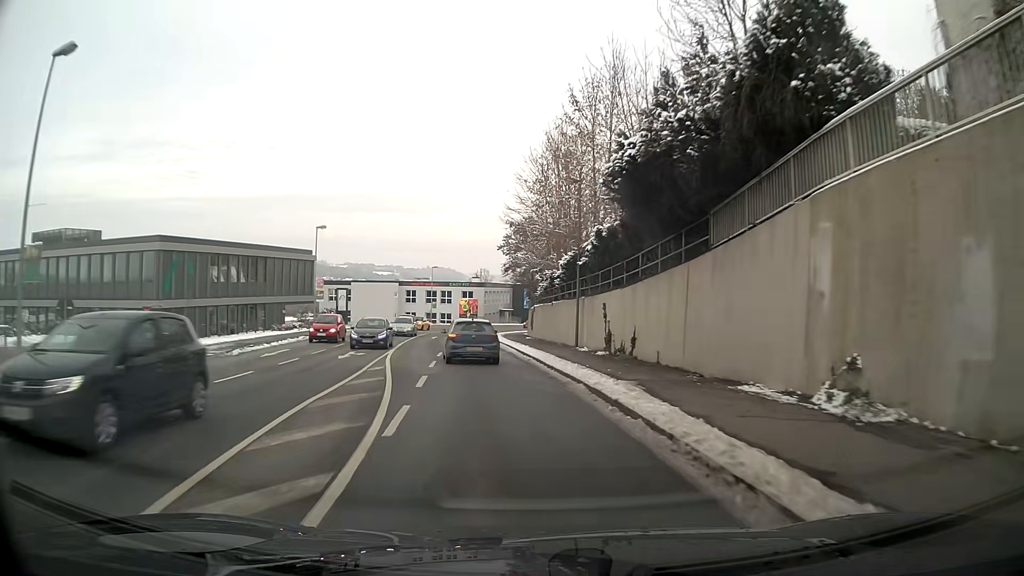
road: tertiary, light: Day
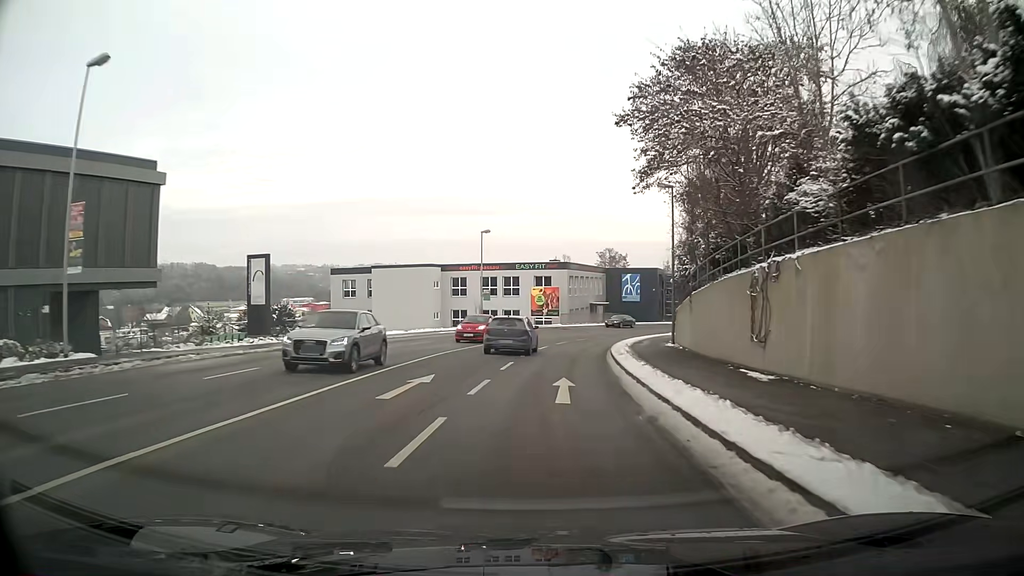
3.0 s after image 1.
(-2.7, +37.9) m; -4°
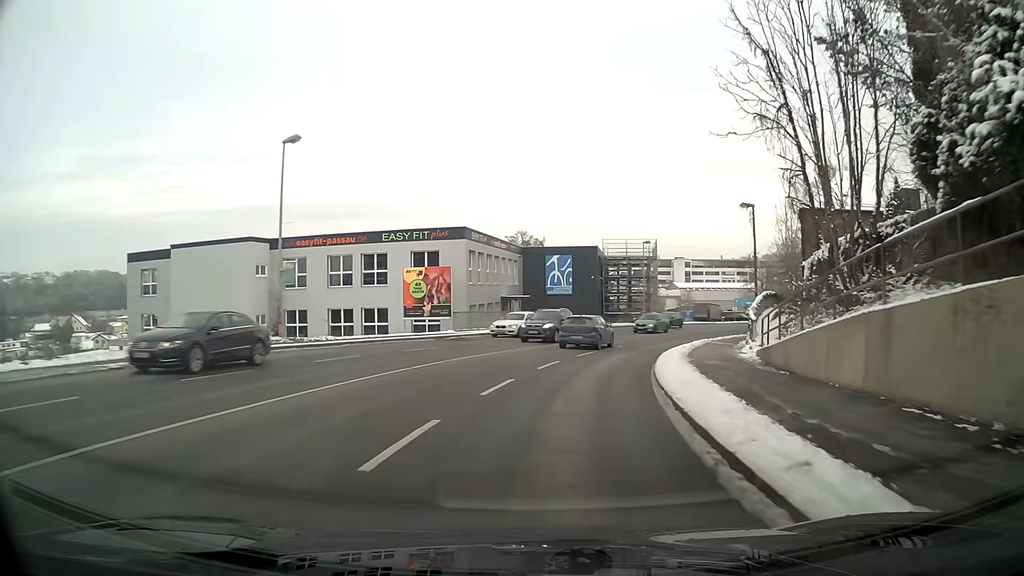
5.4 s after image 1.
(+1.6, +29.9) m; +8°
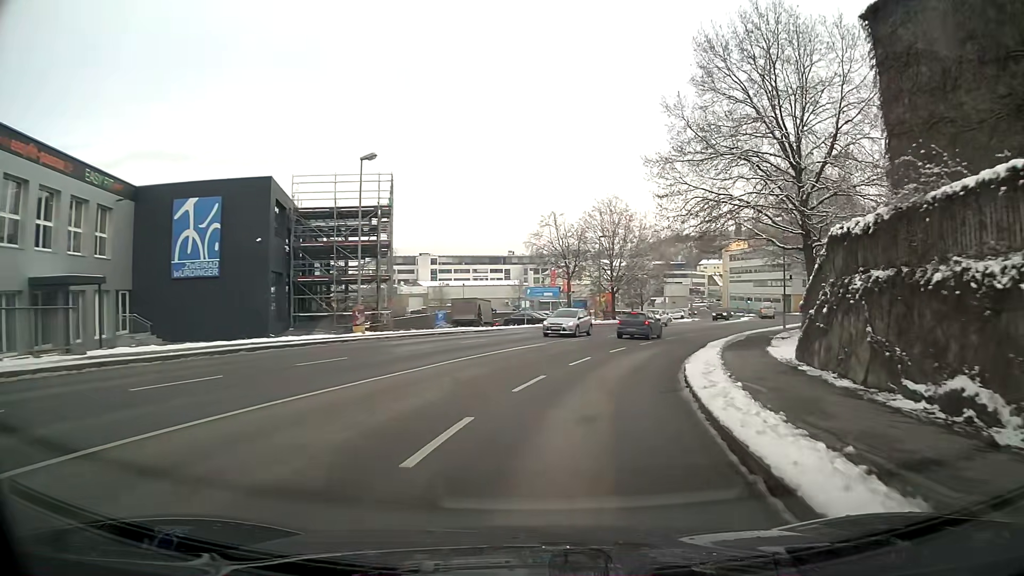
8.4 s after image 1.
(+6.5, +34.7) m; +22°
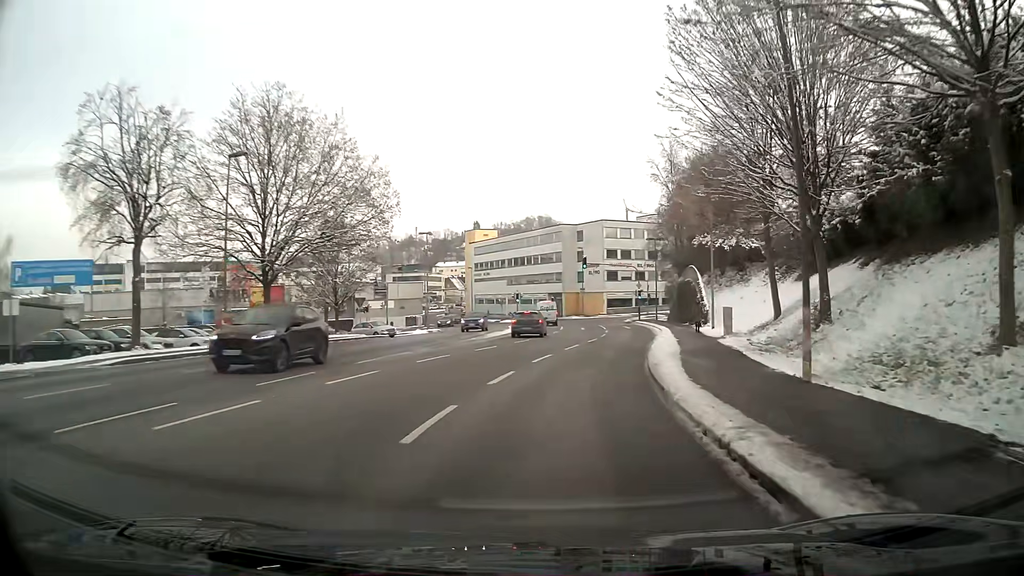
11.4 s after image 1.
(+7.0, +33.8) m; +22°
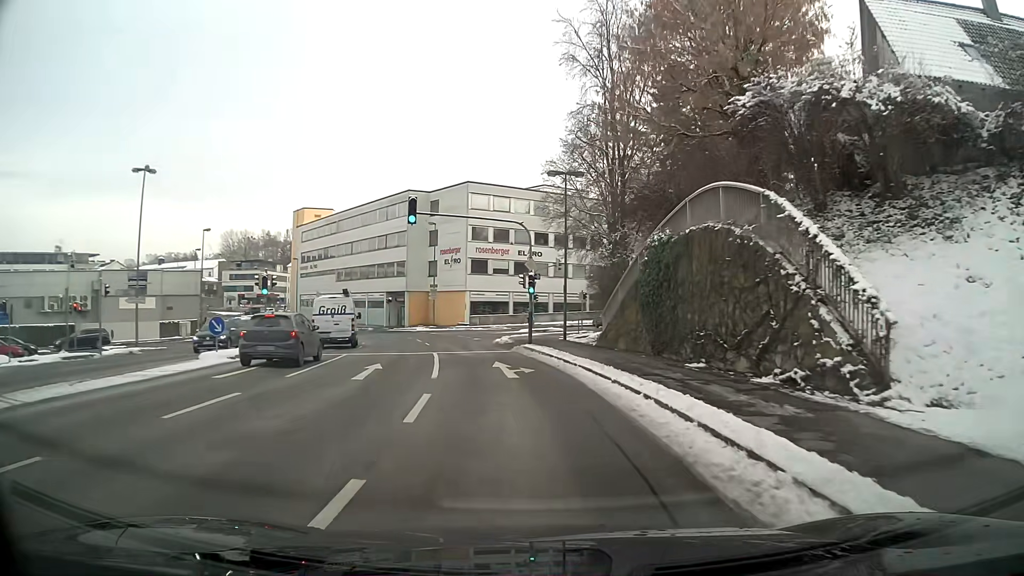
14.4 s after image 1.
(+3.8, +33.8) m; +9°
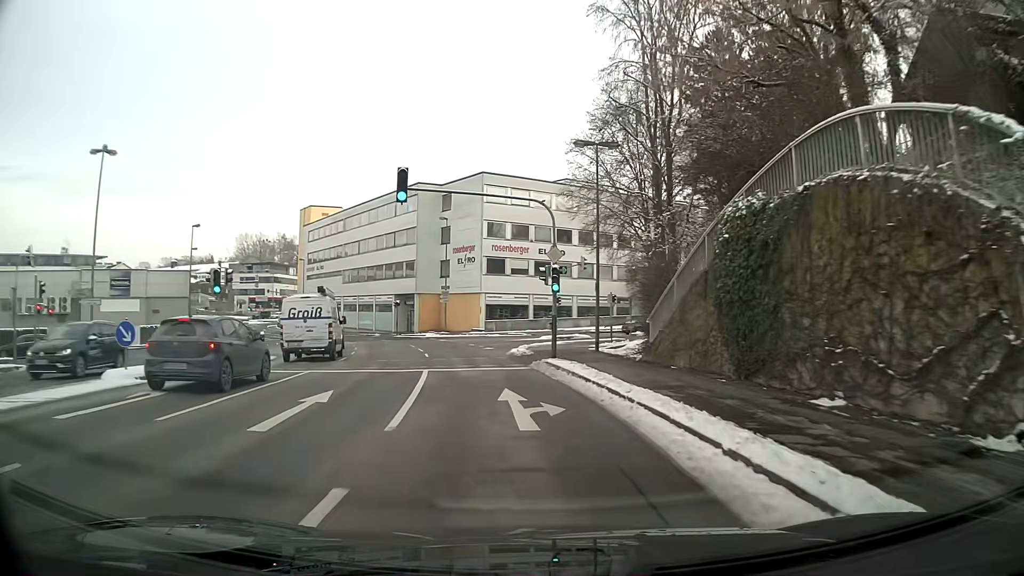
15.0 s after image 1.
(-0.1, +6.3) m; -2°
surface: asphalt
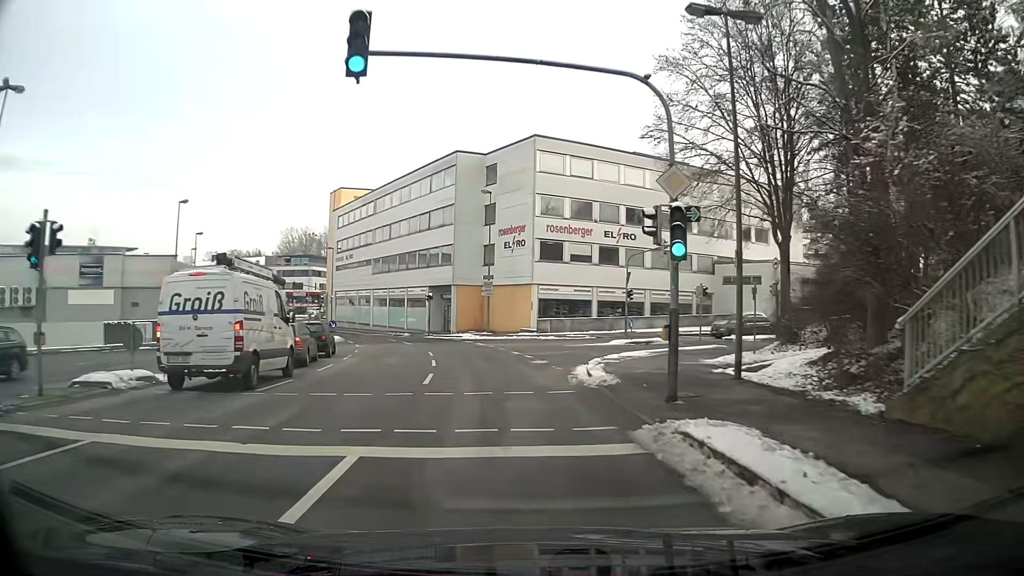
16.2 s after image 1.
(-0.4, +11.5) m; -4°
(0, +10) (0, +20) (+4, +29) (+12, +35) (+22, +38) (+31, +41) (+41, +43) (+51, +44) (+61, +44) (+71, +44) m
